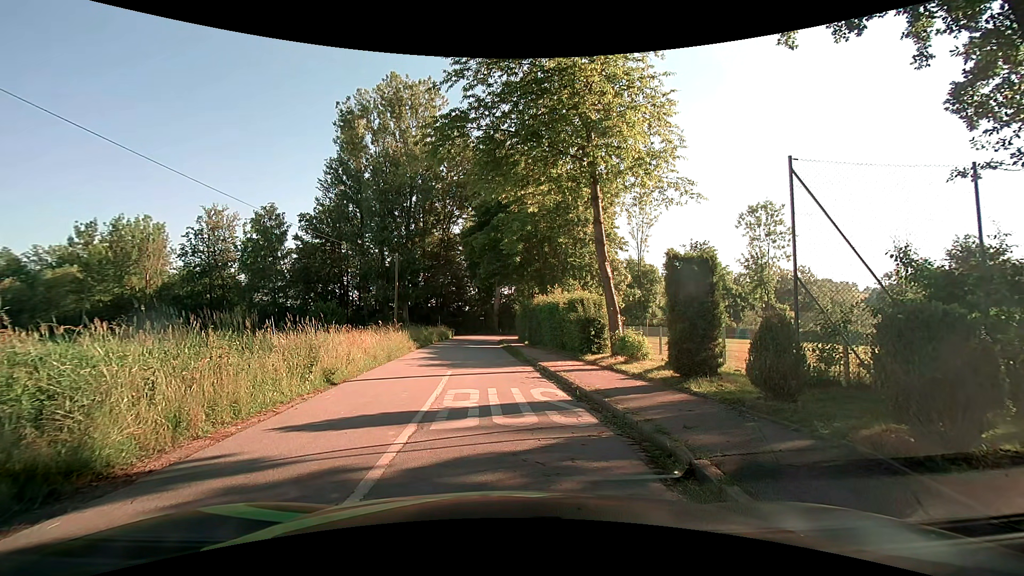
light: Day
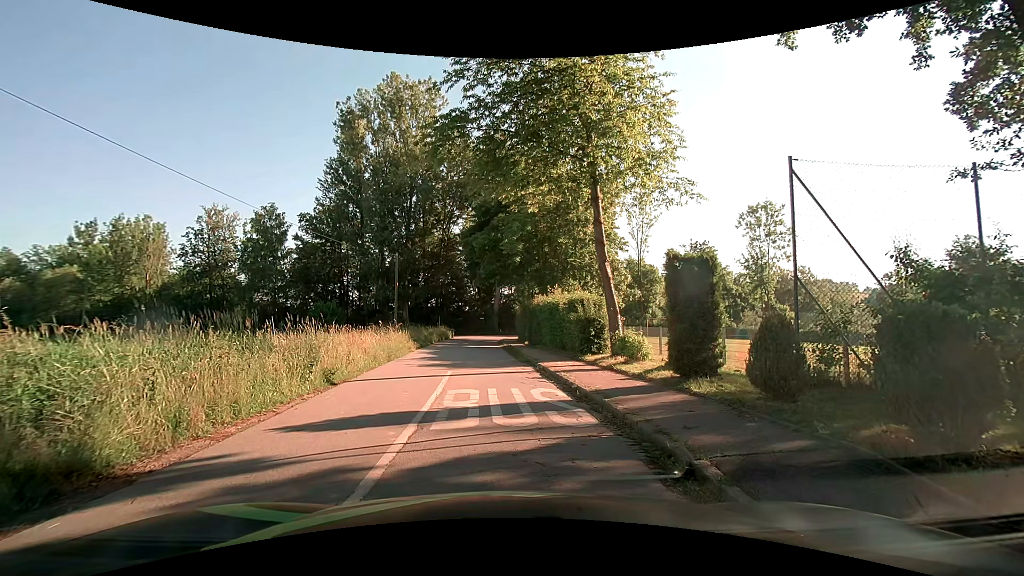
(0.0, 0.0) m; 0°
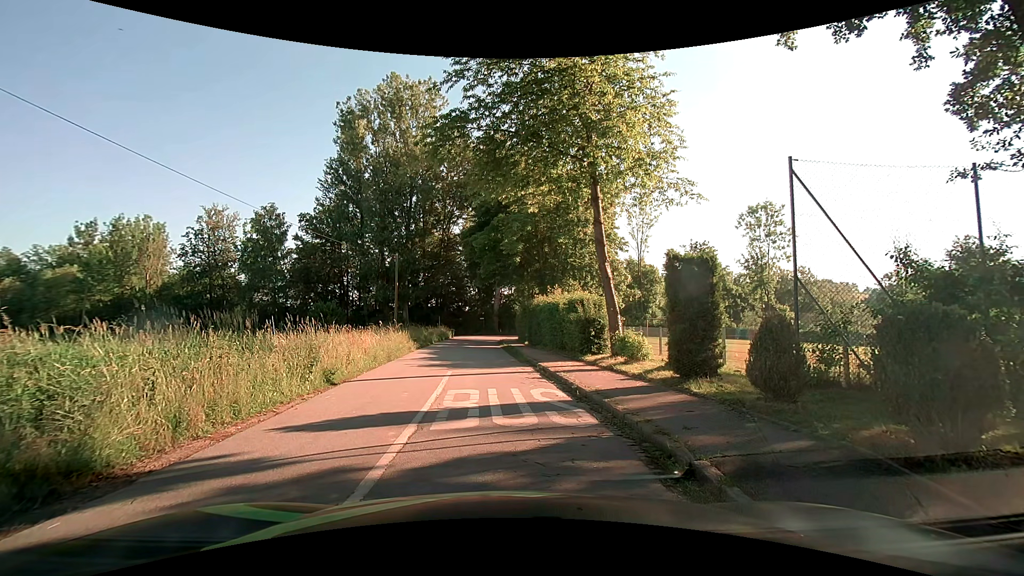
(0.0, 0.0) m; 0°
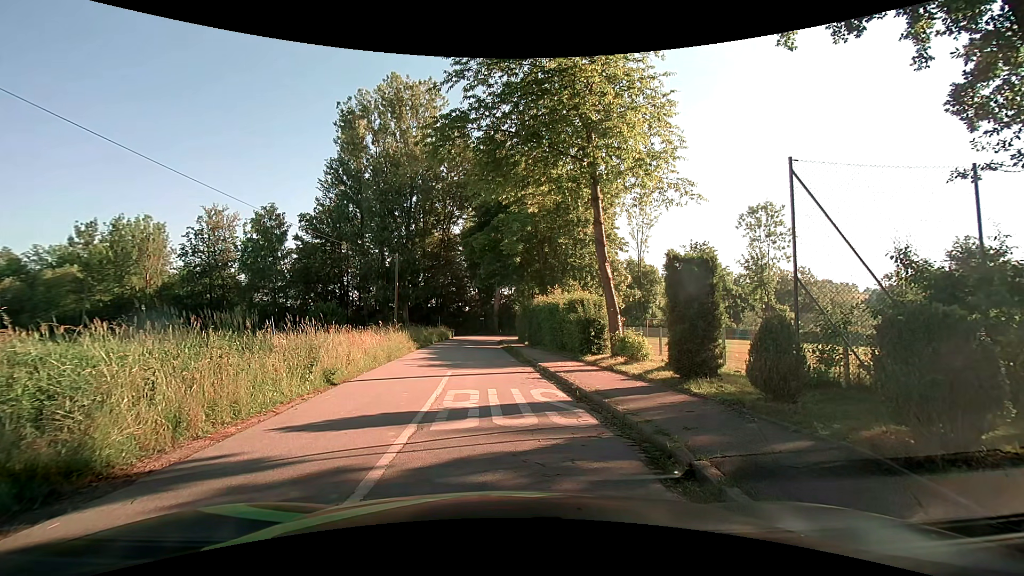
(0.0, 0.0) m; 0°
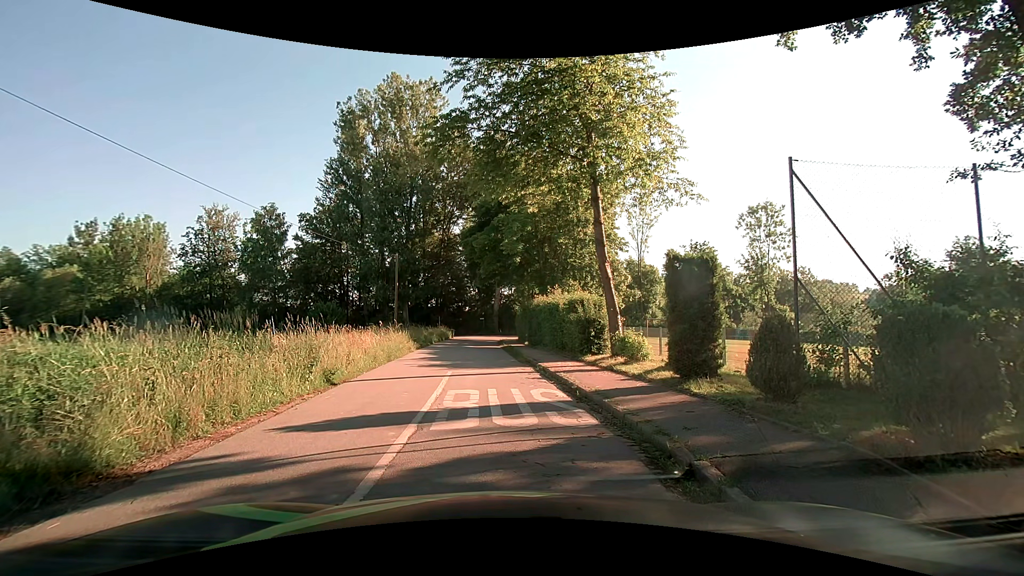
(0.0, 0.0) m; 0°
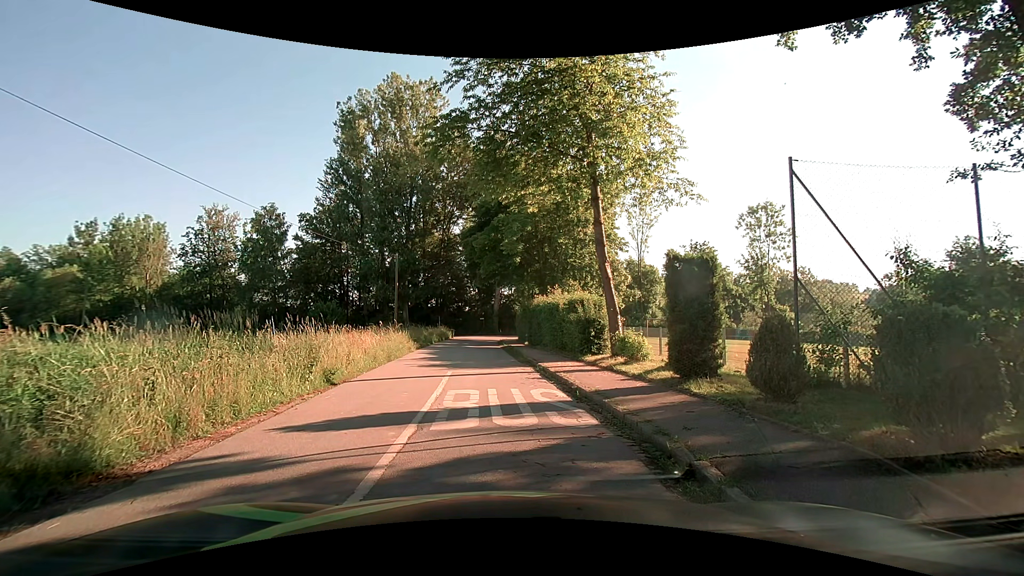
(0.0, 0.0) m; 0°
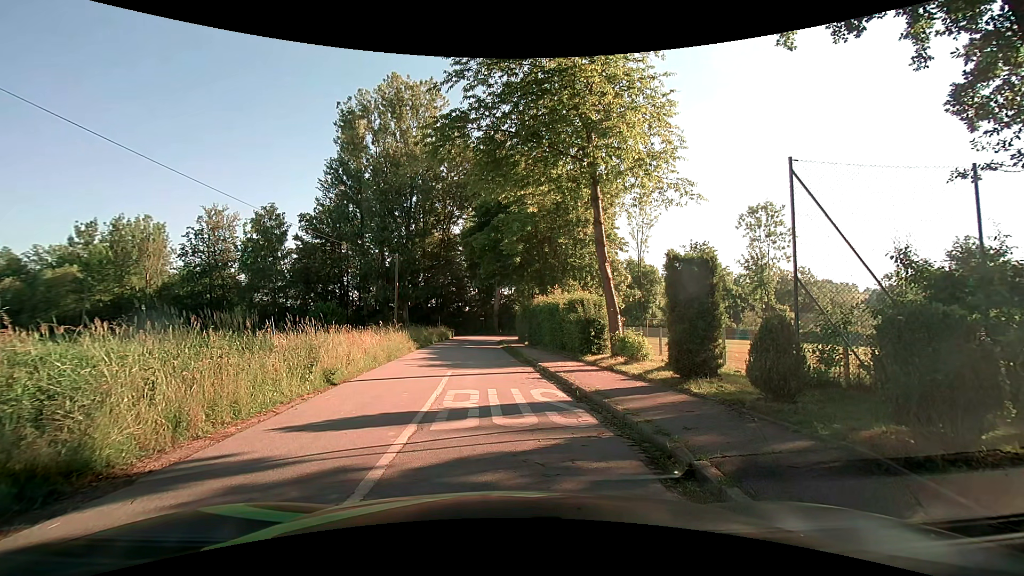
(0.0, 0.0) m; 0°
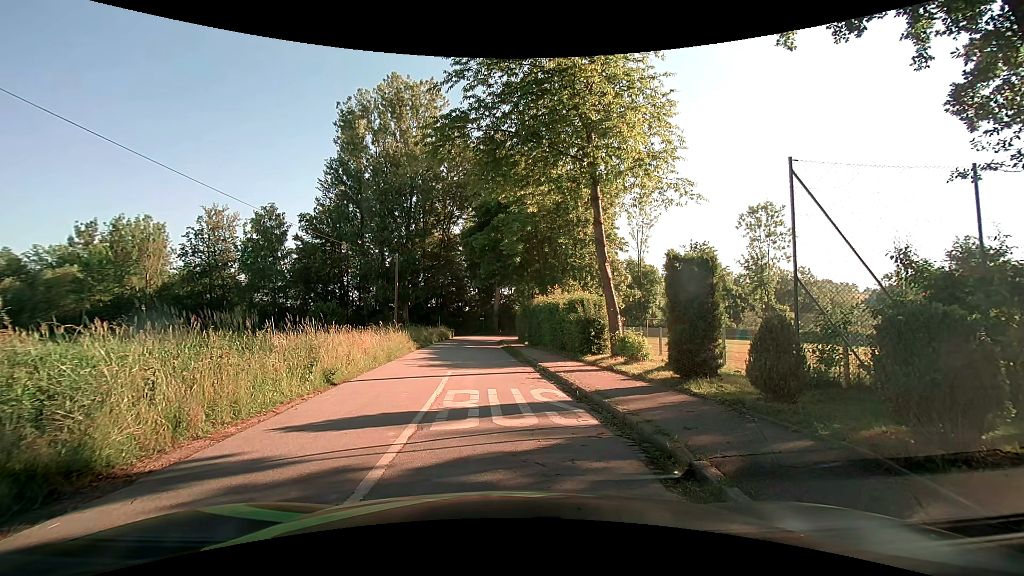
(0.0, 0.0) m; 0°
